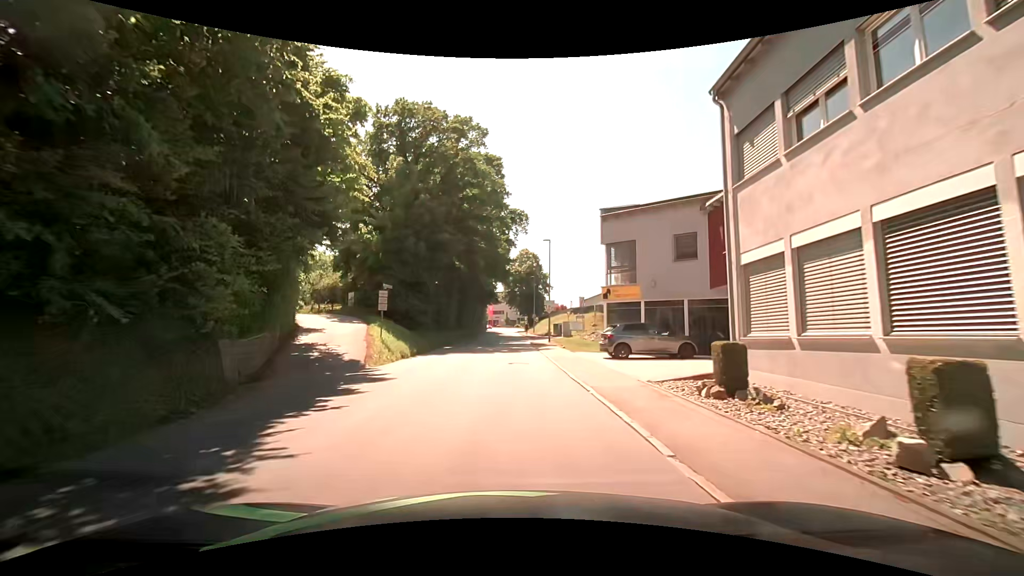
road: tertiary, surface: asphalt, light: Day
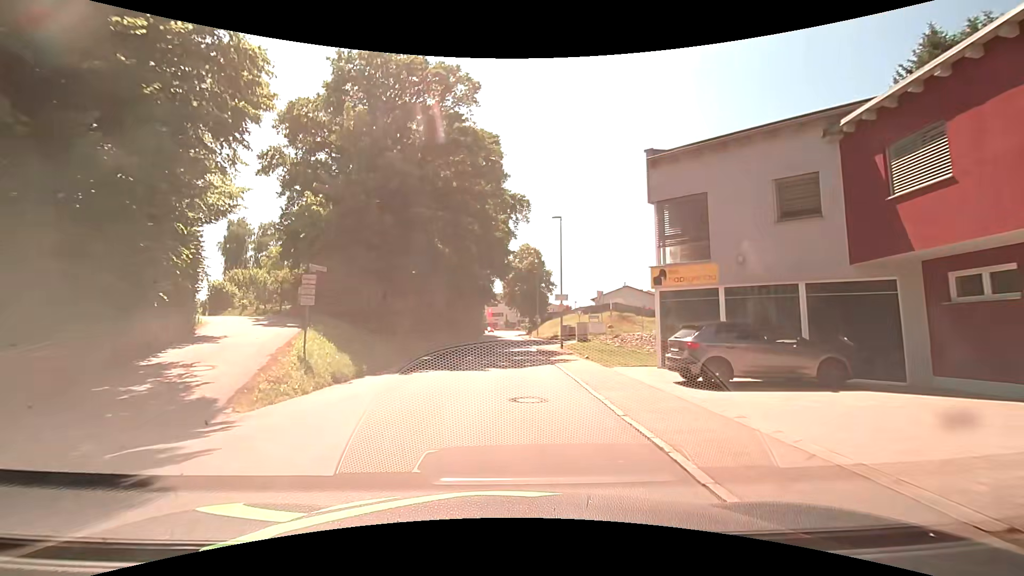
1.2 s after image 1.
(-0.1, +9.0) m; -1°
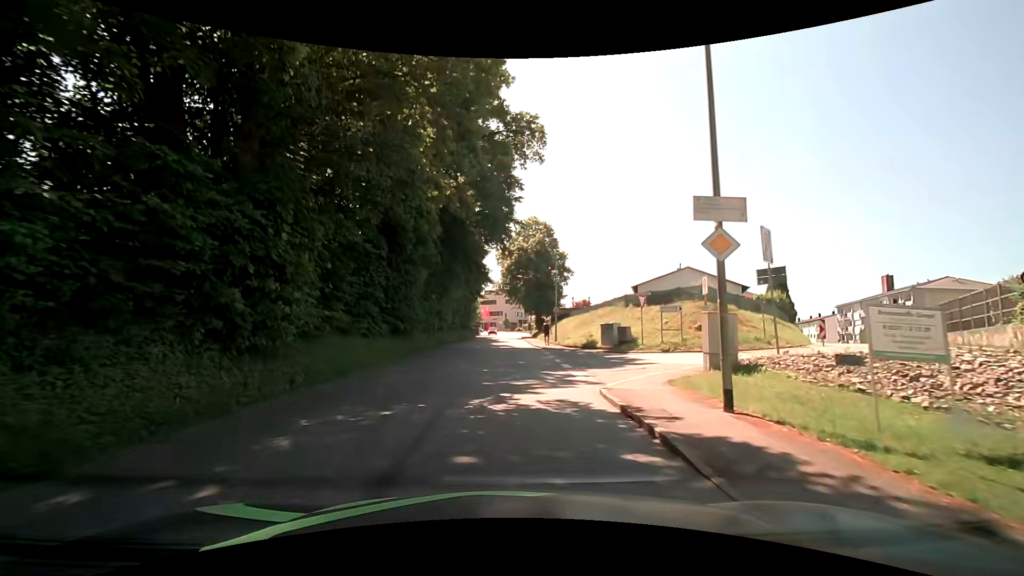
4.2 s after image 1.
(+0.1, +22.4) m; 0°
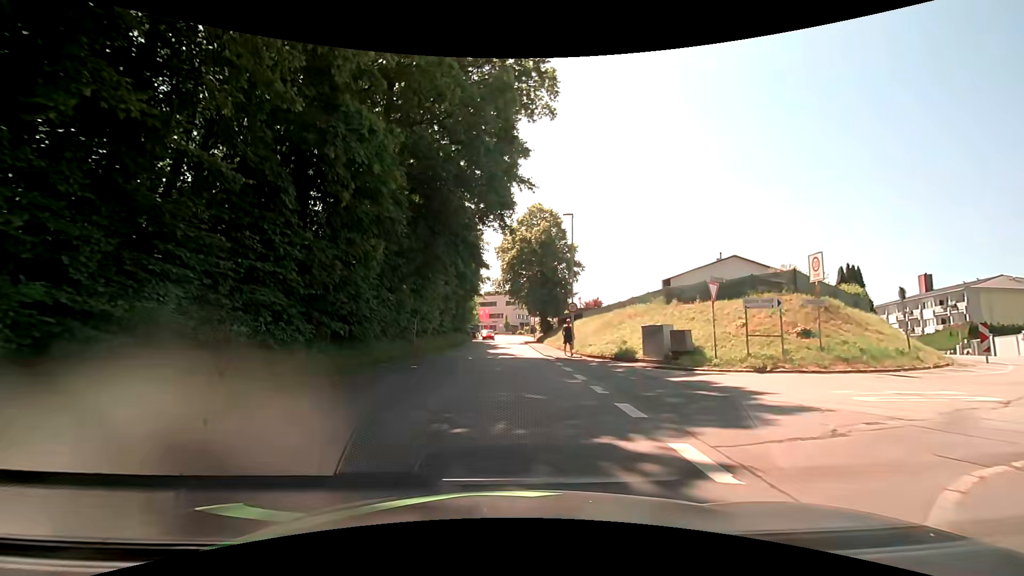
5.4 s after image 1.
(0.0, +8.9) m; 0°
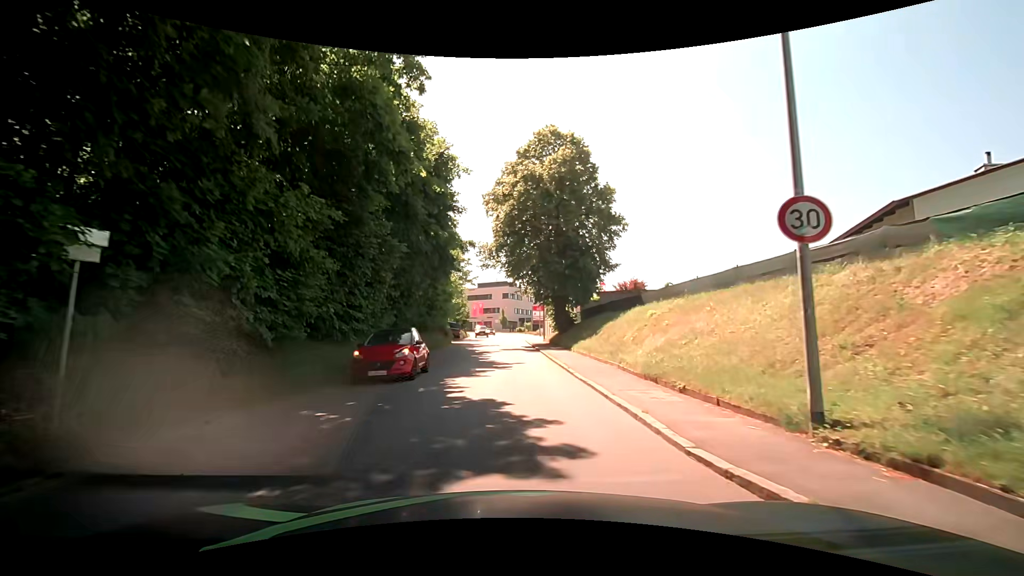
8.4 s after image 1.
(+0.3, +22.3) m; 0°
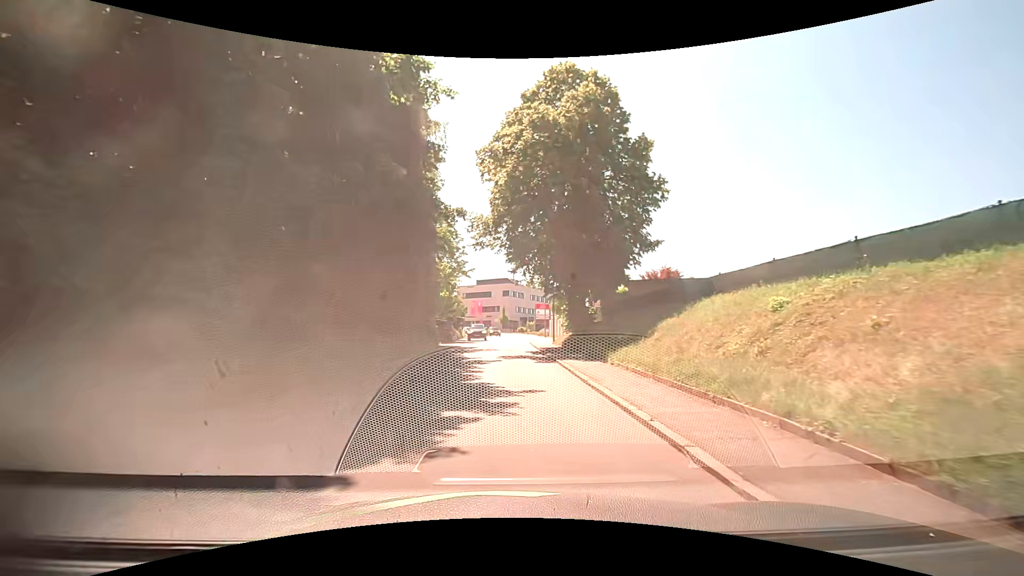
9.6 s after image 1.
(+0.2, +9.0) m; +1°
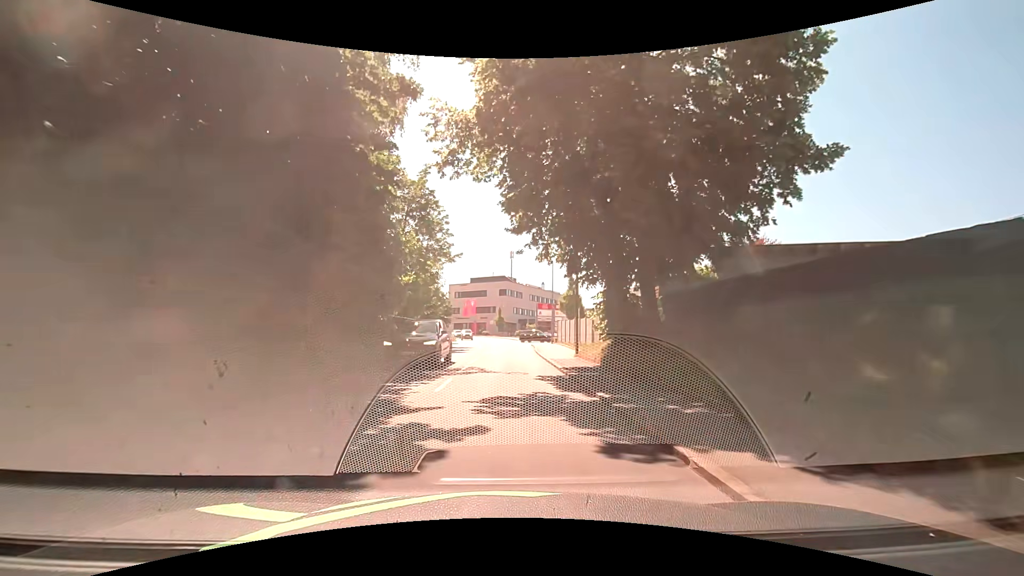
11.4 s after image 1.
(-0.1, +13.6) m; 0°
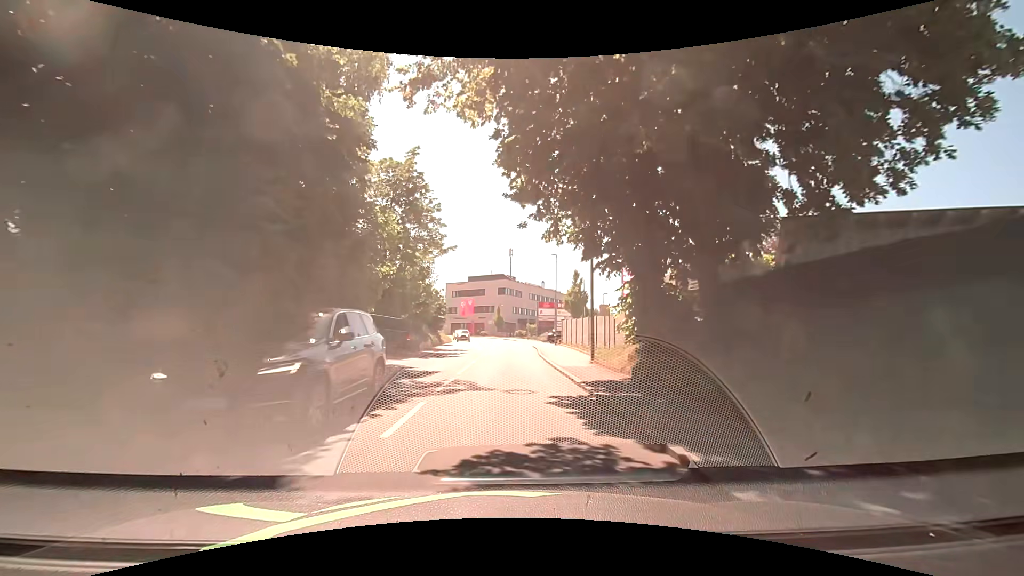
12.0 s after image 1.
(0.0, +4.5) m; 0°
(0, +10) (0, +20) (+1, +30) (+1, +40) (+1, +50) (+1, +60) (0, +70) (-1, +80) (-3, +90) (-6, +99) m
